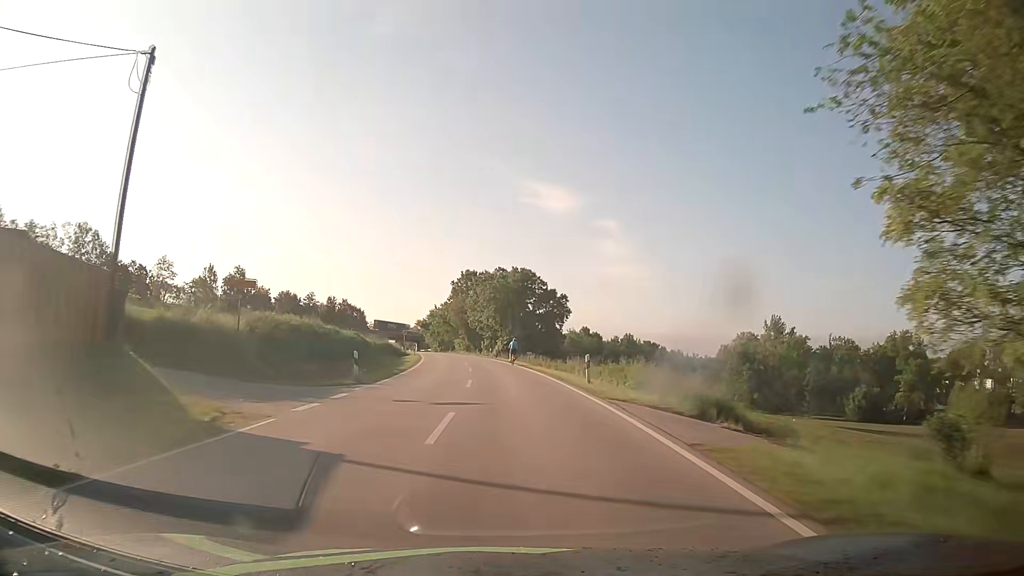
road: secondary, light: Day
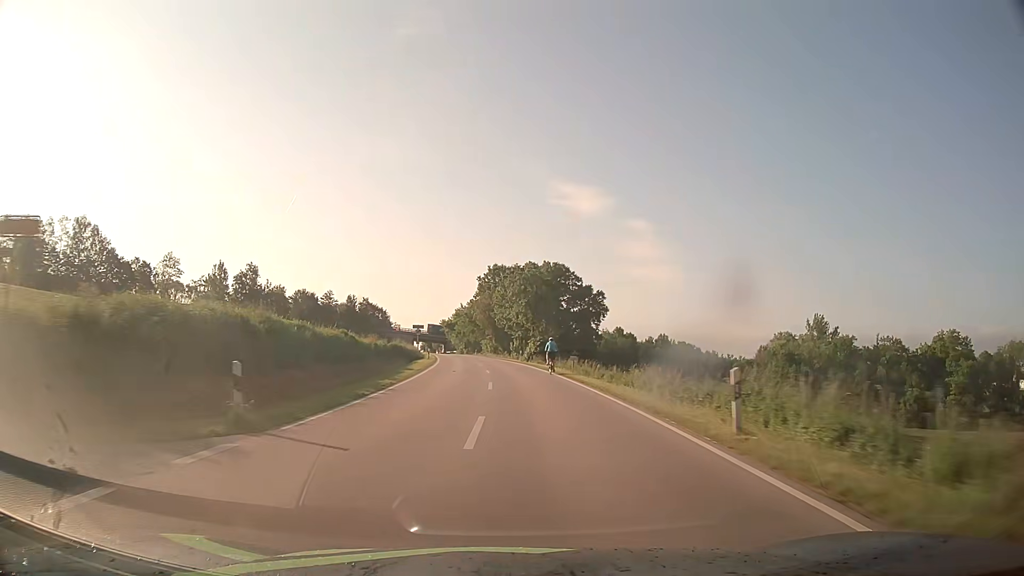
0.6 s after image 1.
(-0.3, +12.3) m; -3°
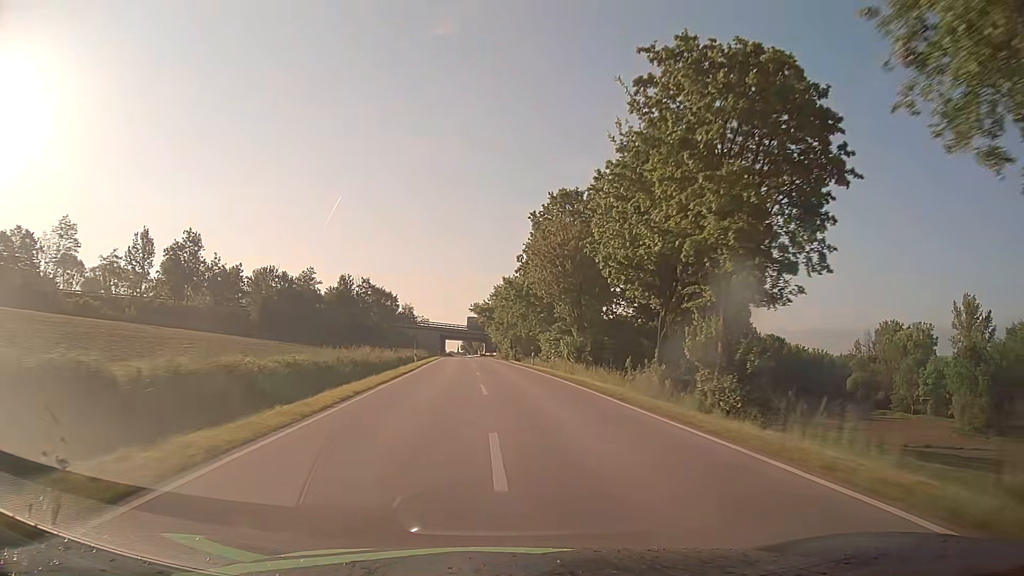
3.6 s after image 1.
(-3.4, +62.3) m; -4°
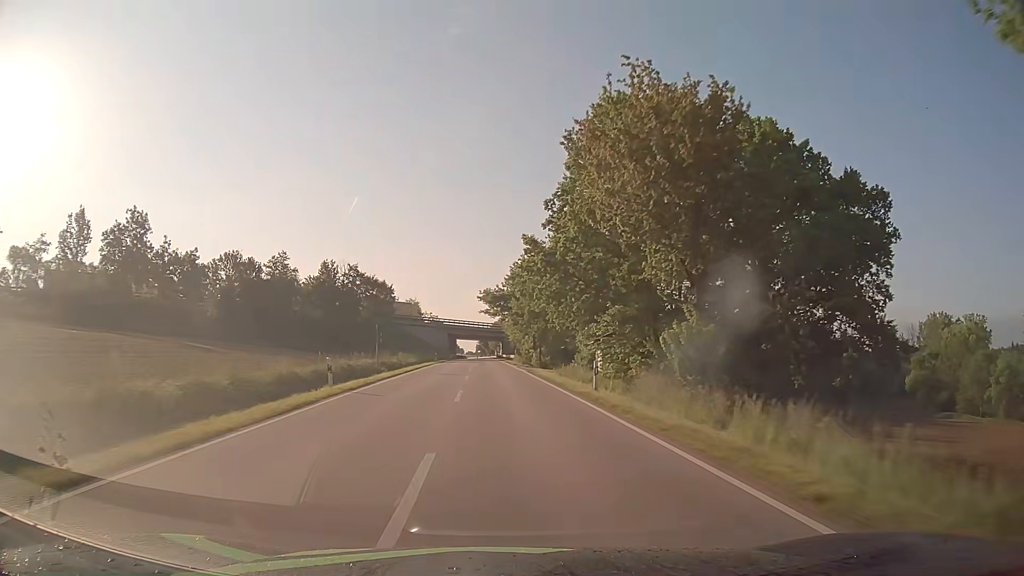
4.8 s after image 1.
(-0.3, +26.0) m; -2°
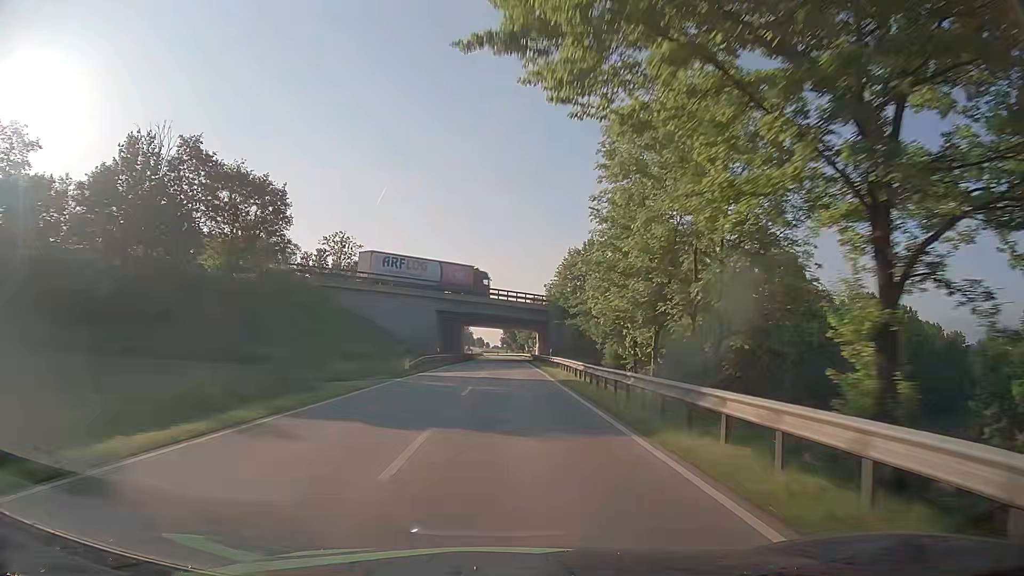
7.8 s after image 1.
(-2.0, +70.2) m; -3°
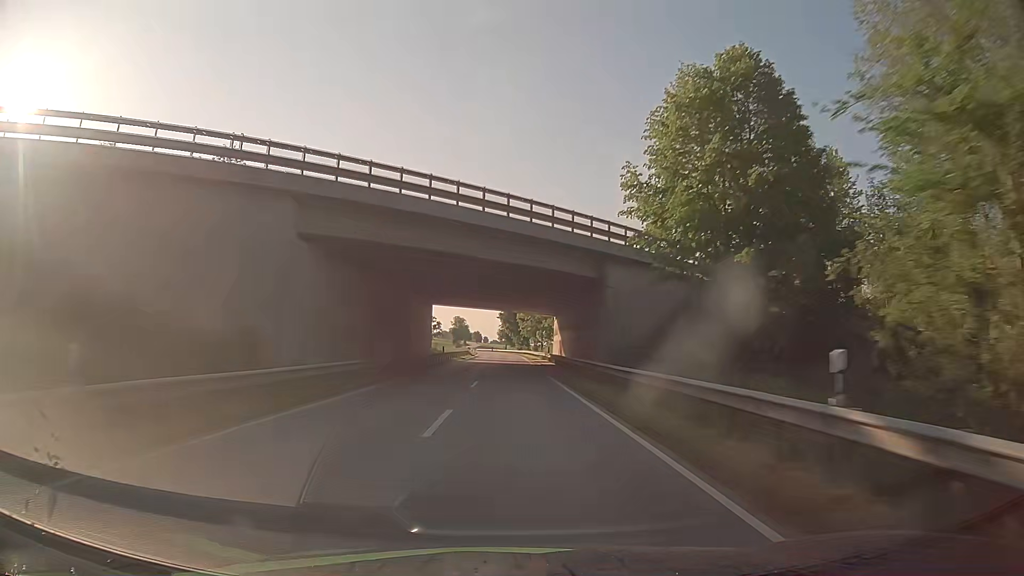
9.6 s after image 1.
(+0.4, +45.1) m; 0°
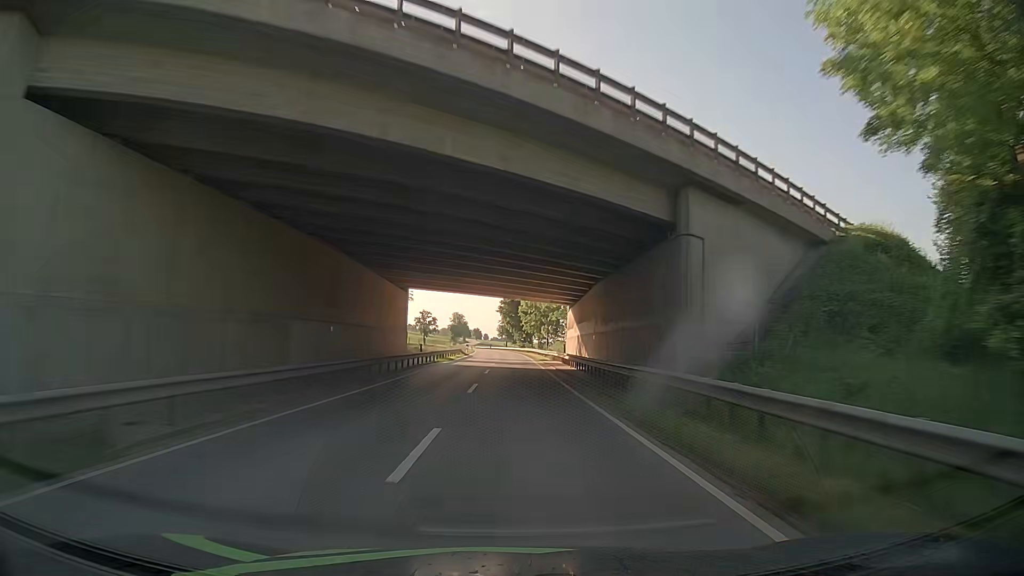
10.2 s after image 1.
(0.0, +15.3) m; 0°
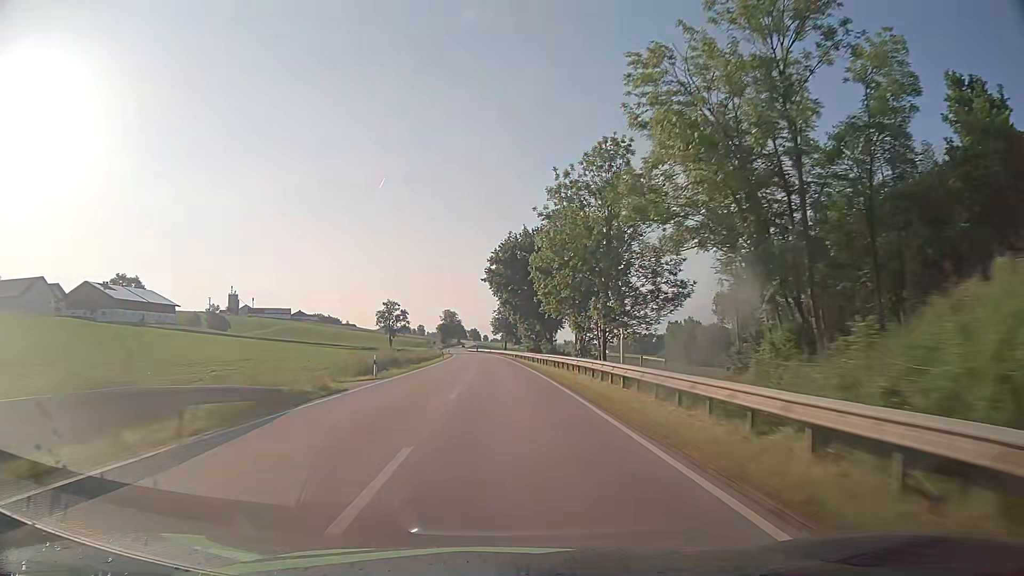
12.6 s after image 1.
(+0.4, +62.0) m; 0°
(0, +10) (0, +20) (-1, +30) (-1, +40) (-1, +50) (-2, +60) (-3, +70) (-3, +80) (-4, +90) (-5, +100) m
